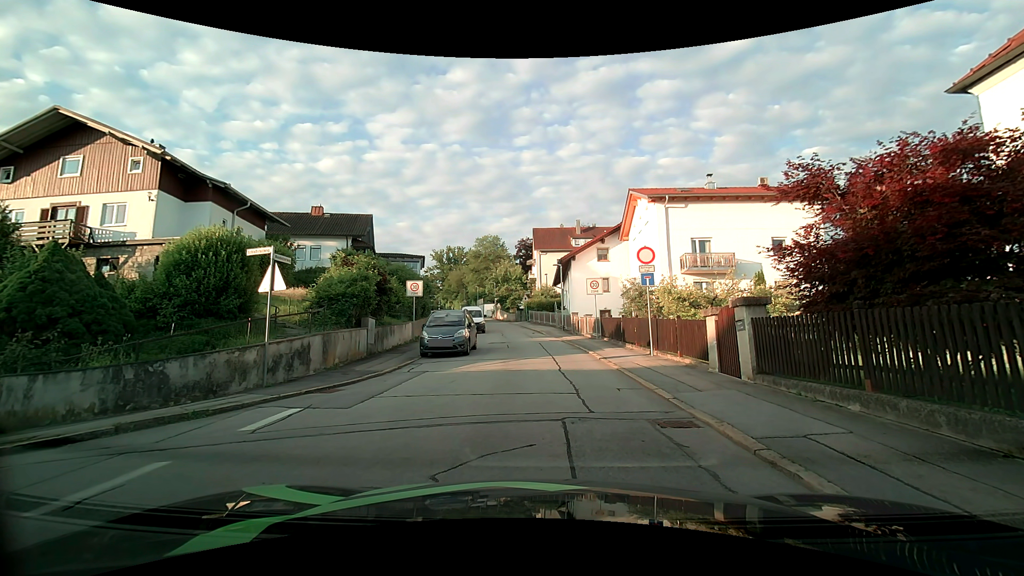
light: Day
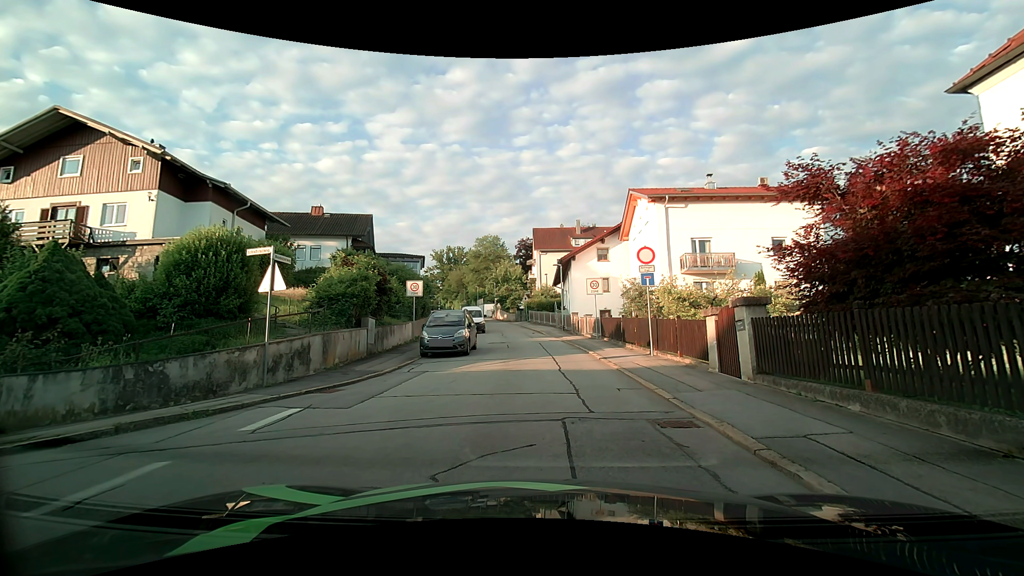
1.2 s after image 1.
(0.0, 0.0) m; 0°
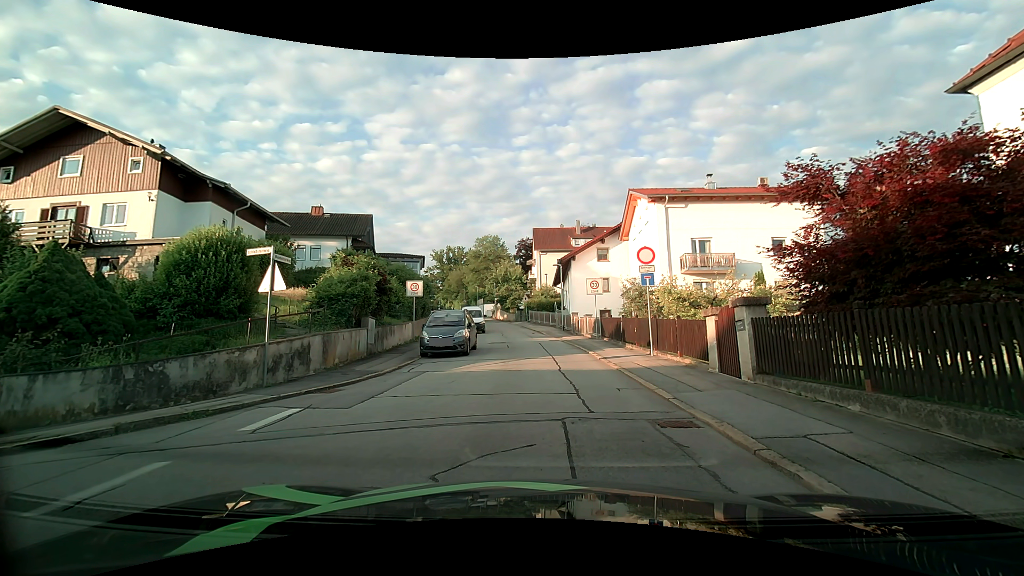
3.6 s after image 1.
(0.0, 0.0) m; 0°
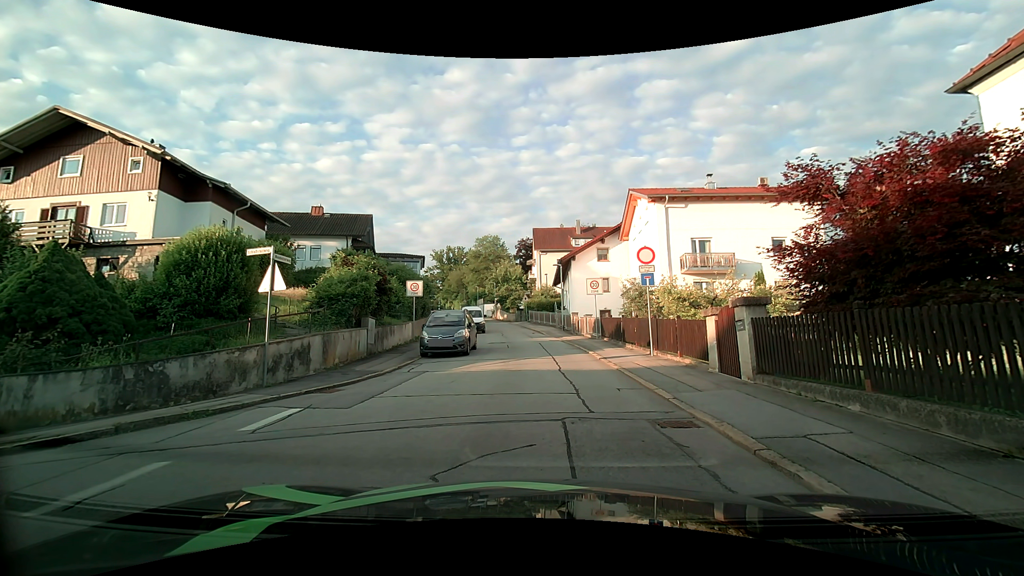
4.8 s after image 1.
(0.0, 0.0) m; 0°
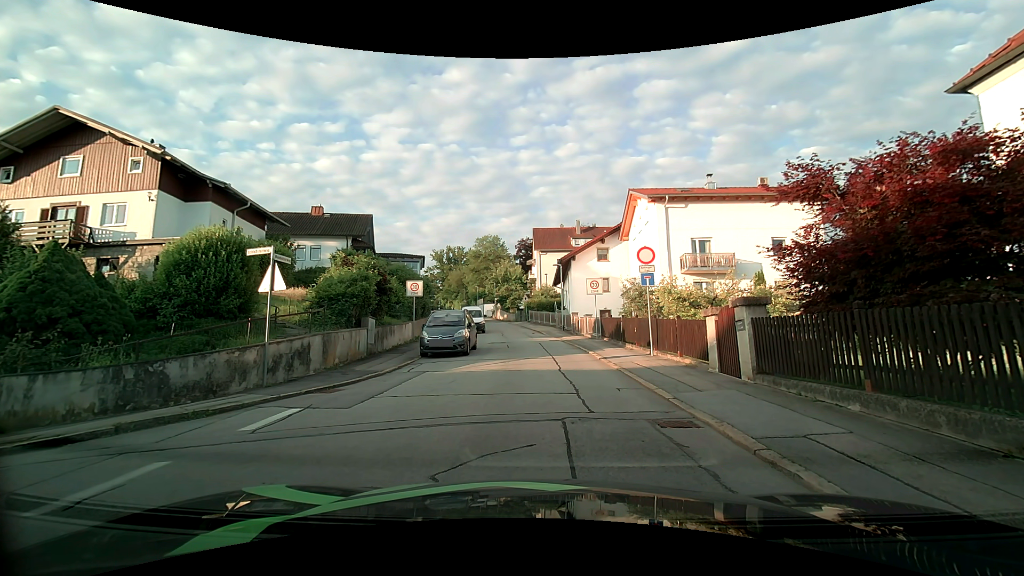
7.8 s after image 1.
(0.0, 0.0) m; 0°
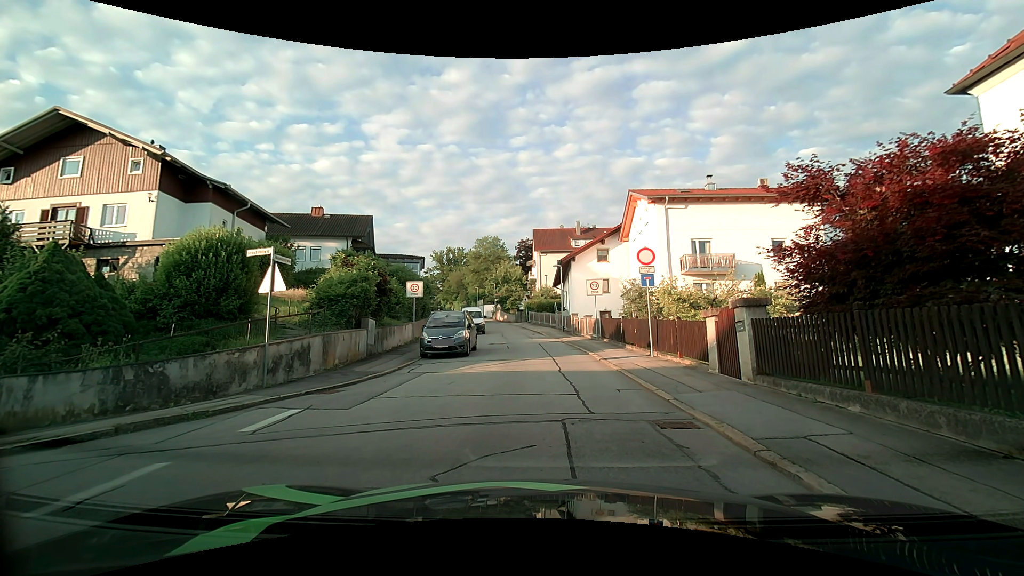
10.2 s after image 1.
(0.0, 0.0) m; 0°
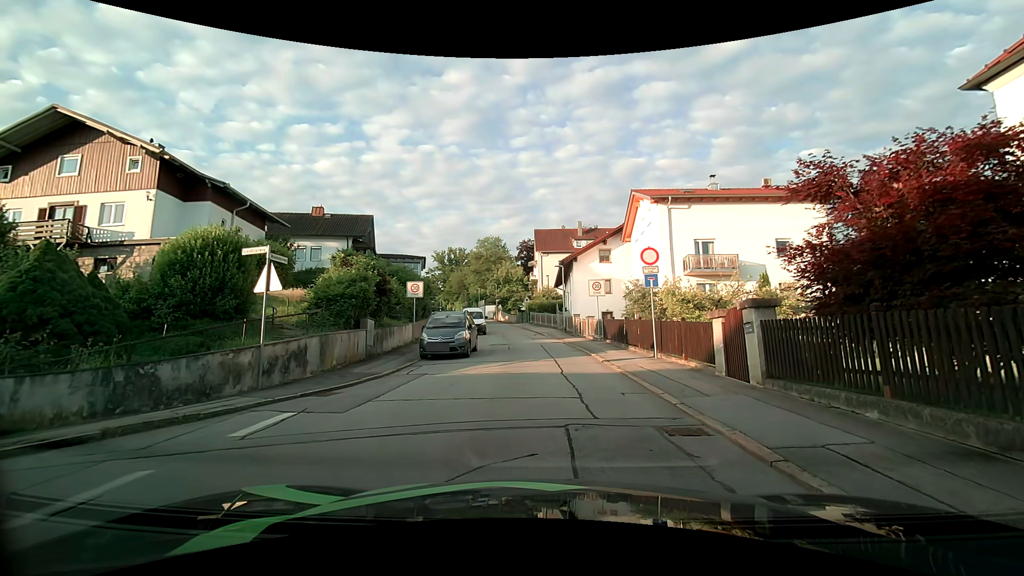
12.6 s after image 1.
(0.0, +0.3) m; 0°
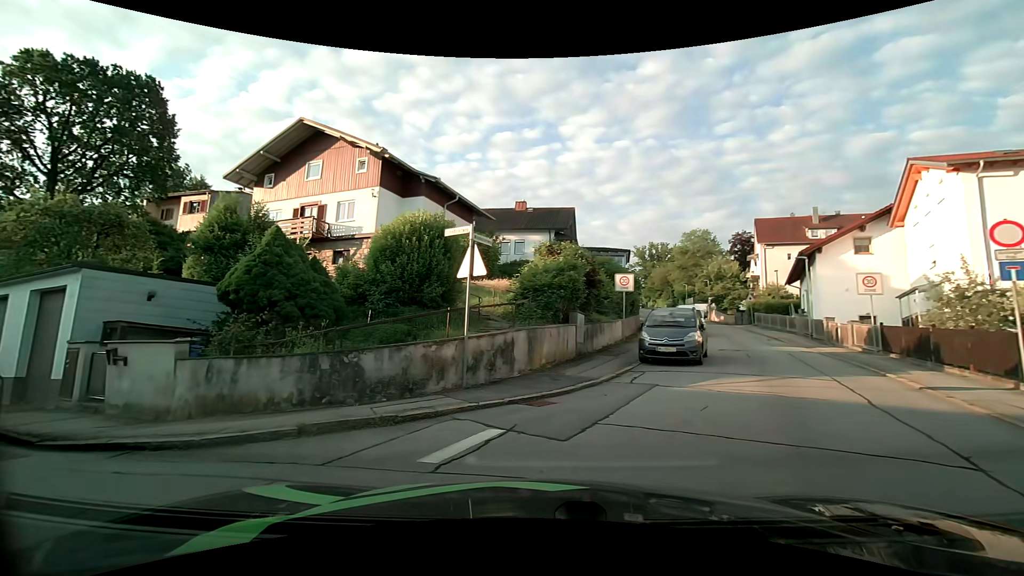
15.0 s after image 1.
(-0.4, +2.7) m; -27°
